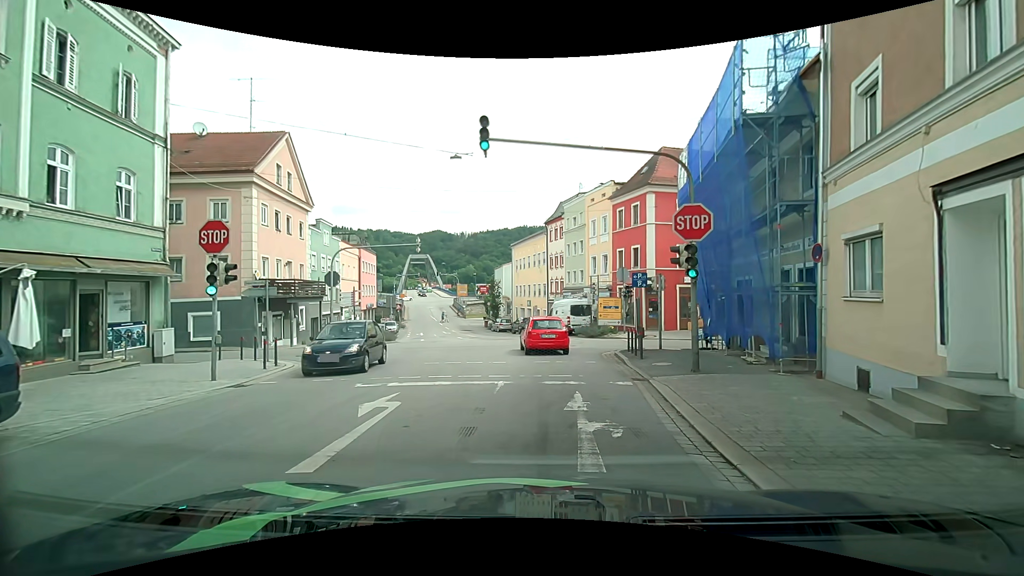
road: tertiary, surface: asphalt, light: Day
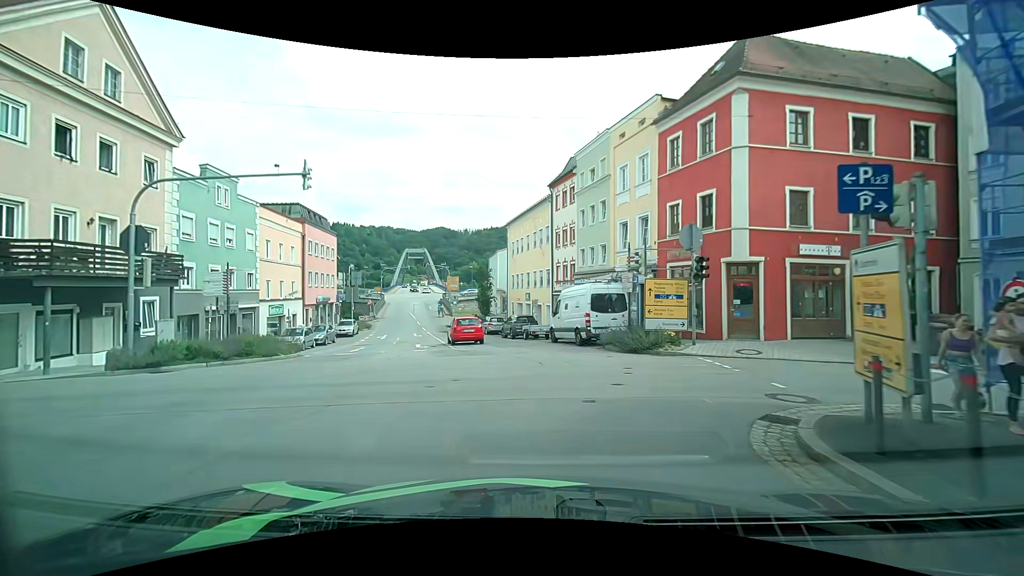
(-0.2, +14.8) m; -2°
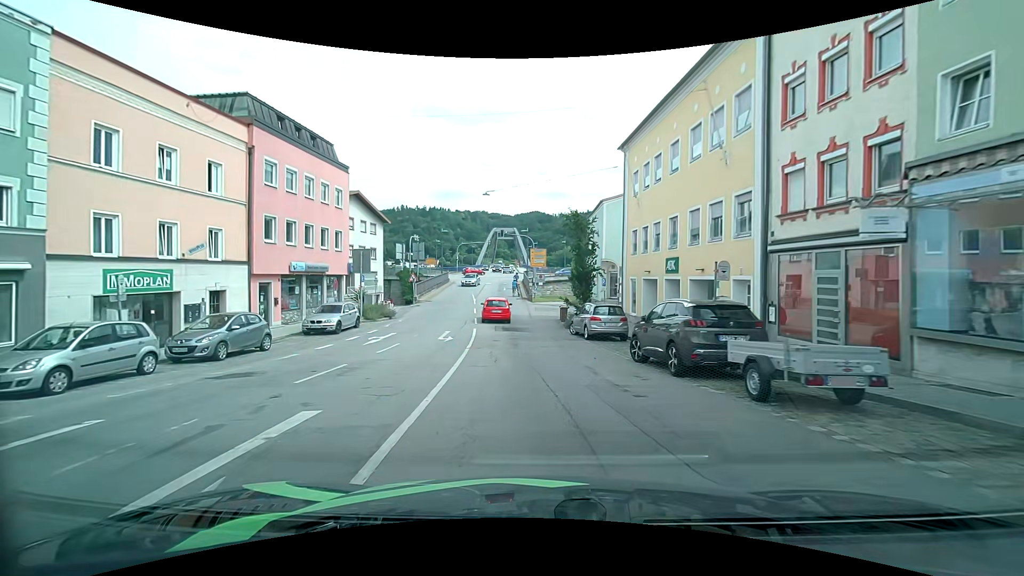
(-2.4, +22.2) m; -12°
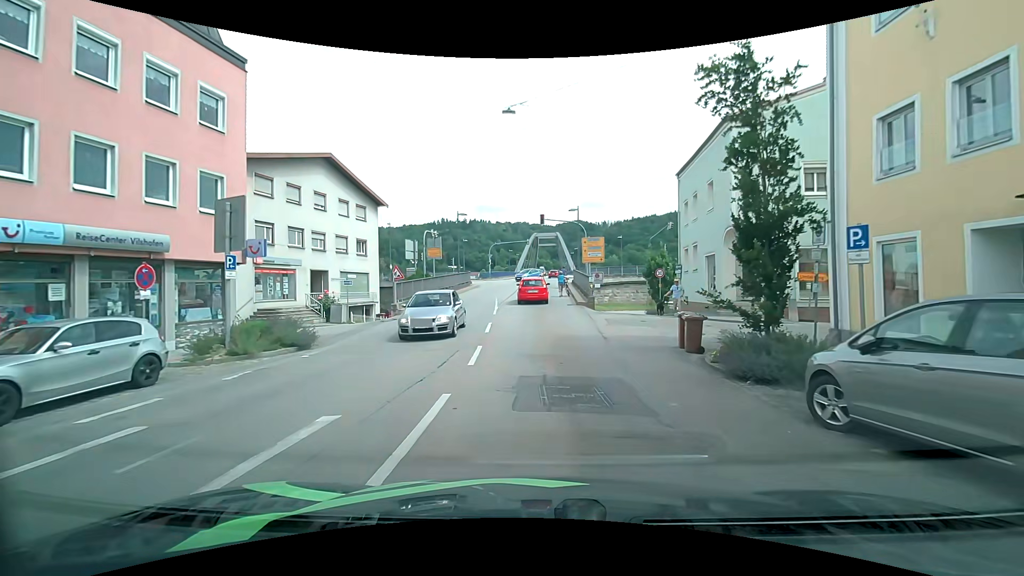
(-0.7, +17.5) m; -5°
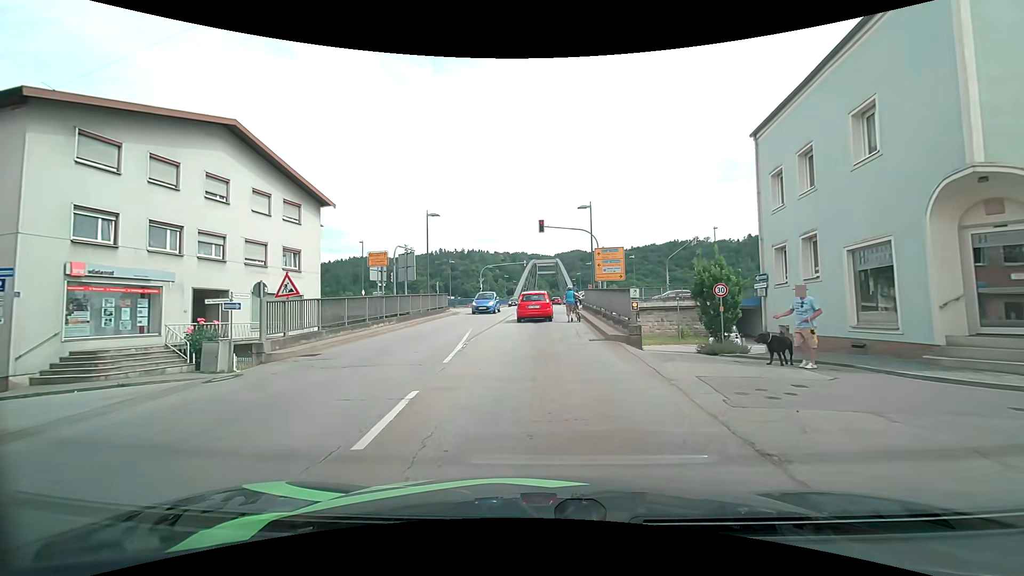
(+0.3, +11.6) m; +1°
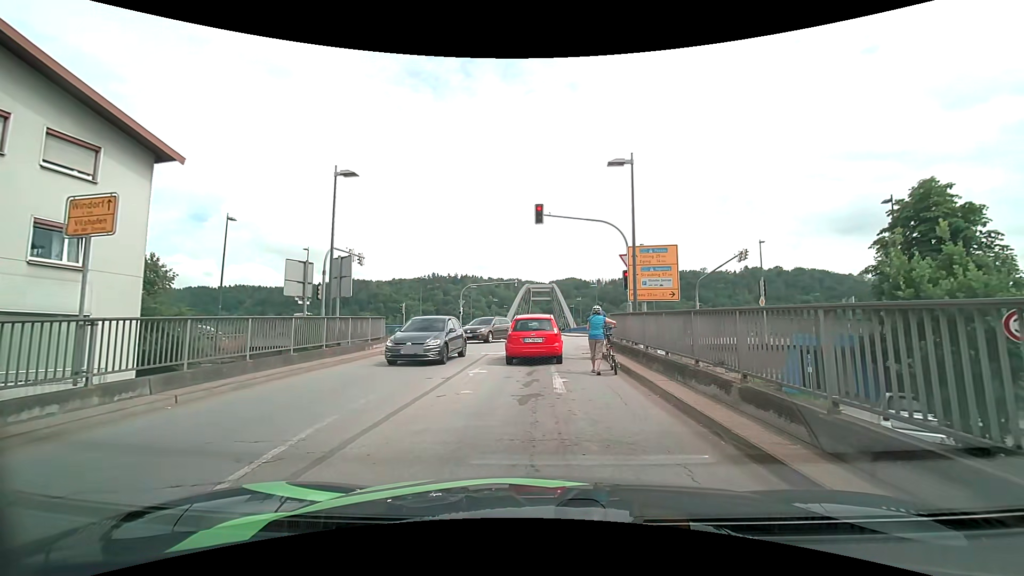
(0.0, +14.1) m; +2°
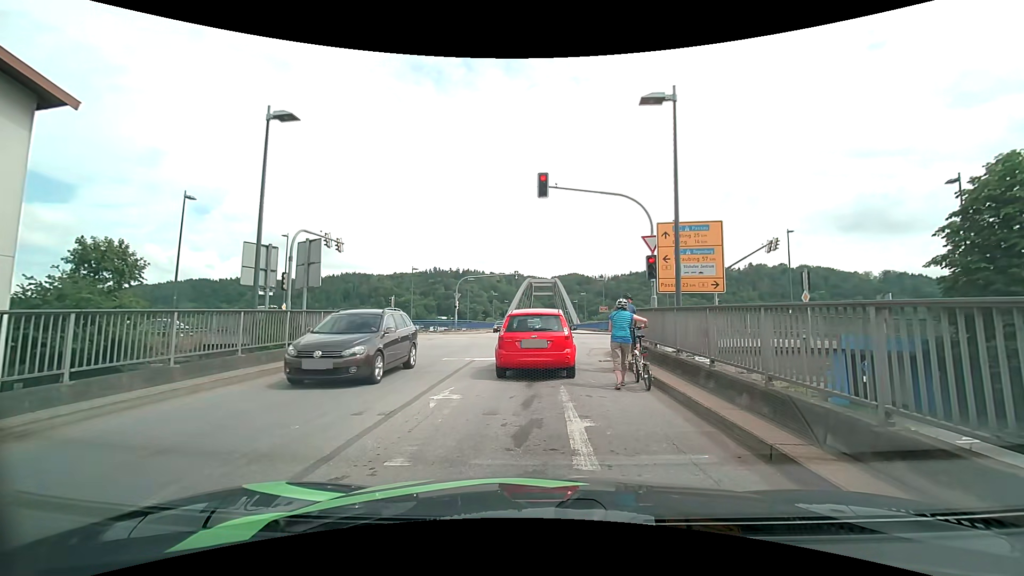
(-0.1, +4.5) m; -1°
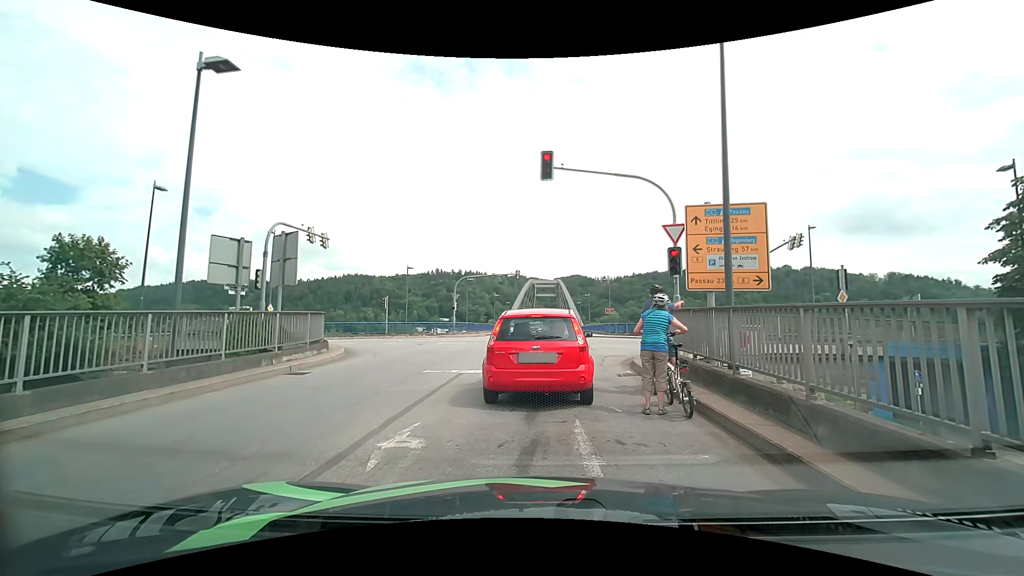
(0.0, +2.8) m; +1°
(0, +10) (0, +20) (+6, +28) (+15, +31) (+25, +31) (+35, +31) (+45, +31) (+55, +31) (+65, +30) (+75, +30) m
